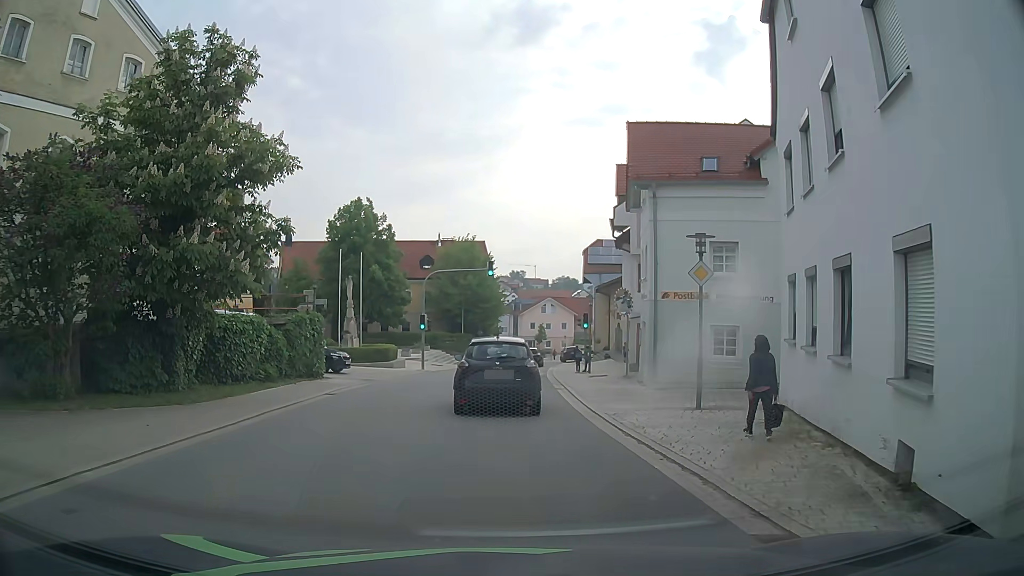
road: tertiary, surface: asphalt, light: Day
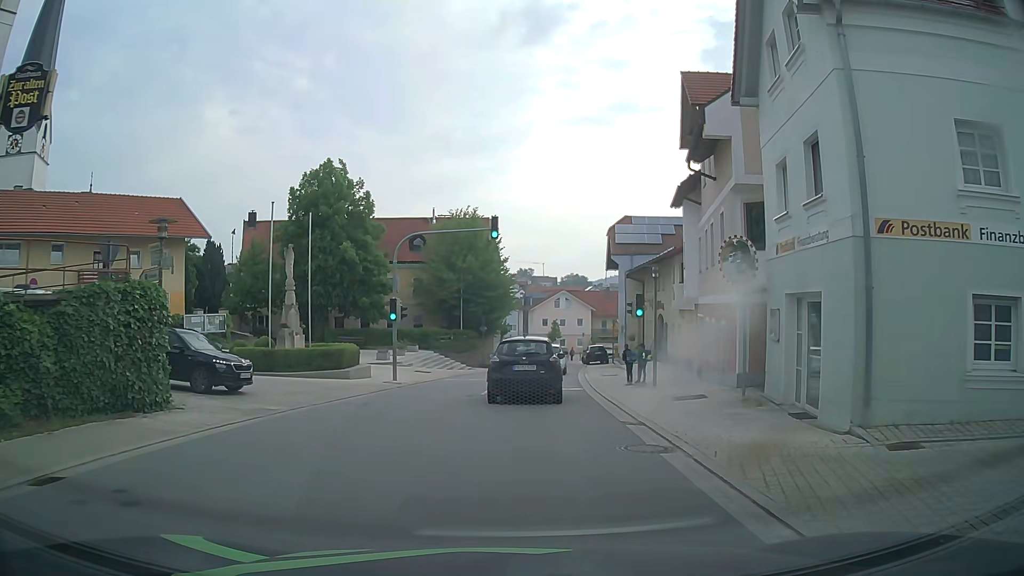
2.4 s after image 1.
(+0.1, +13.2) m; 0°
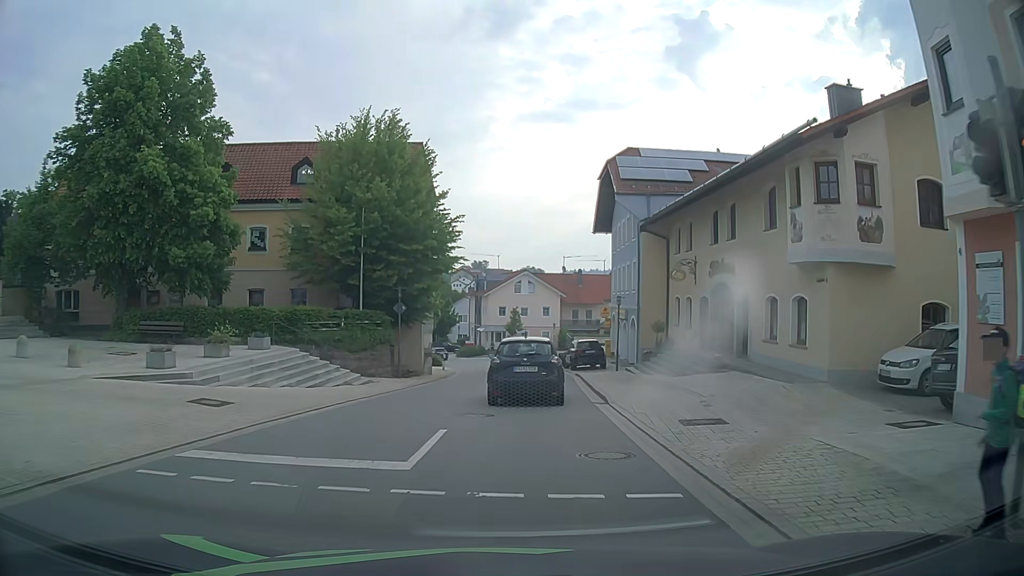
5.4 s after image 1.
(+0.7, +21.5) m; +4°
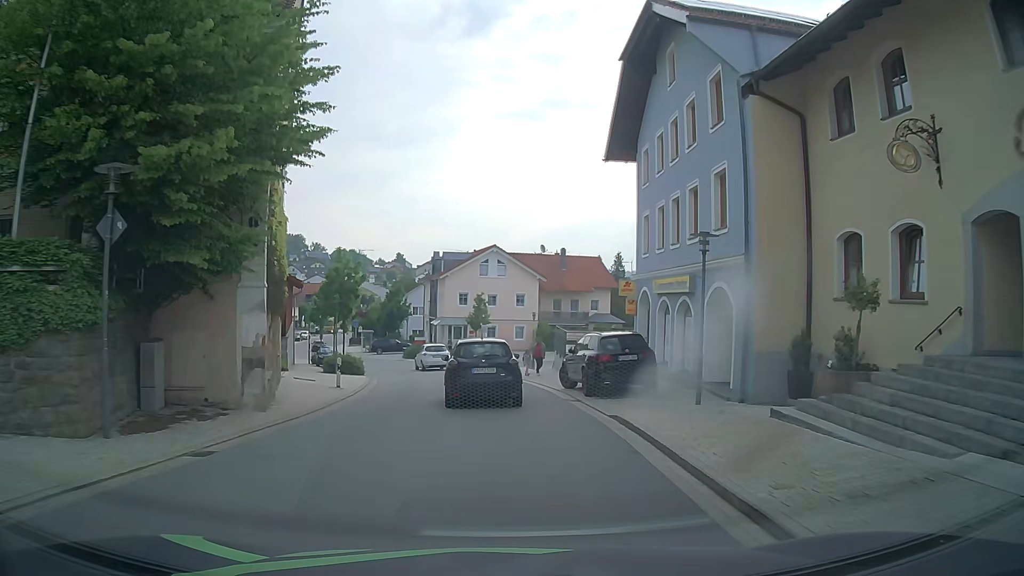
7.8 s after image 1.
(+0.7, +19.5) m; +3°
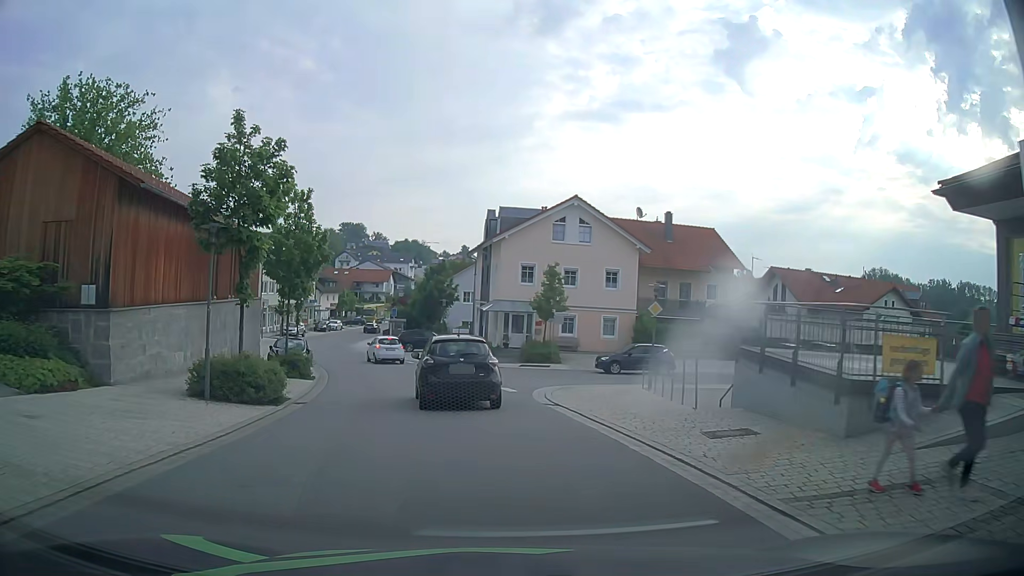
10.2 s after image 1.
(-1.0, +21.1) m; -7°
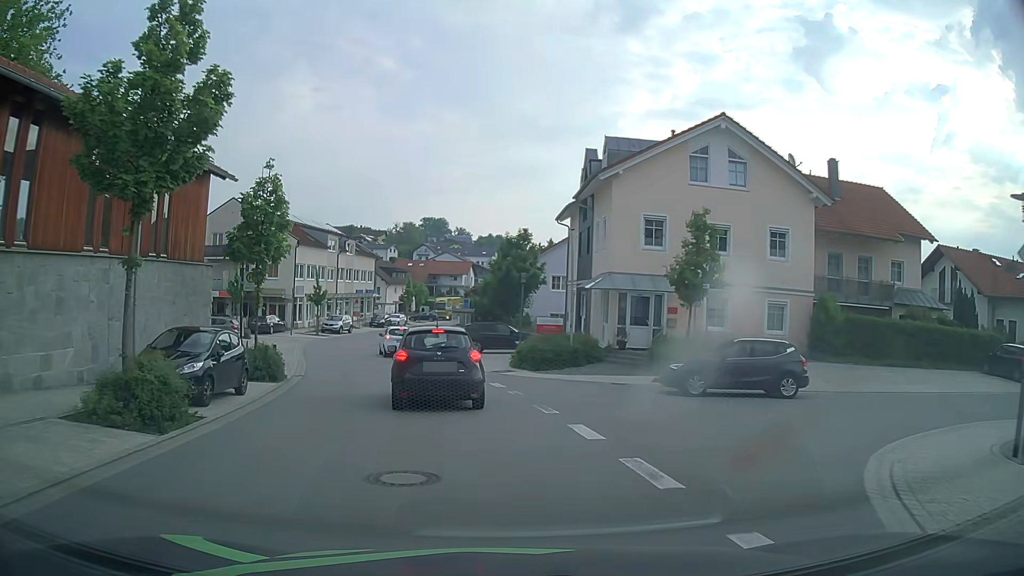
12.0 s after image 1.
(-0.5, +16.0) m; -6°
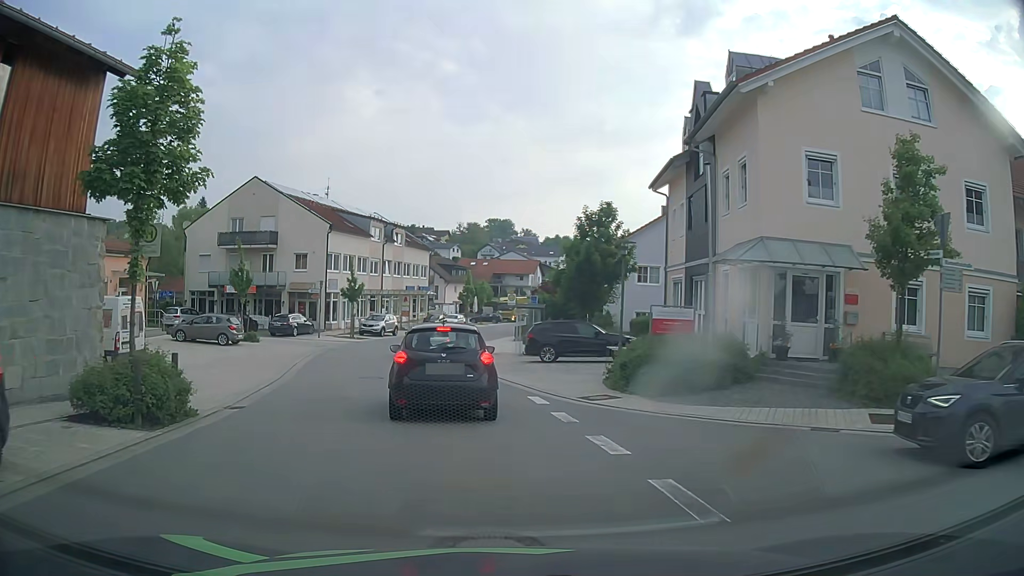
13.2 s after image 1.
(-0.4, +10.0) m; -5°
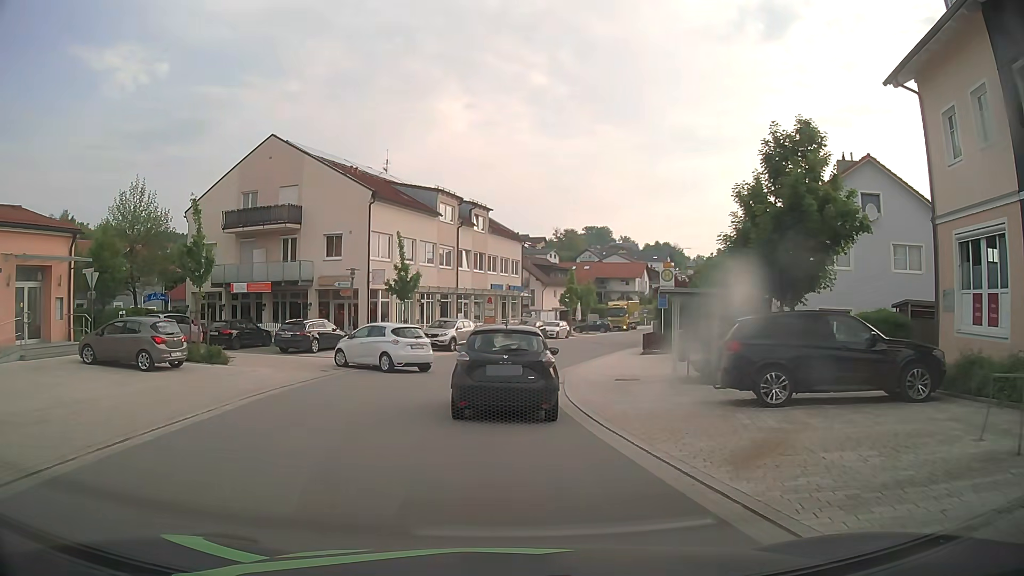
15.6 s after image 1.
(-1.1, +15.4) m; -9°
